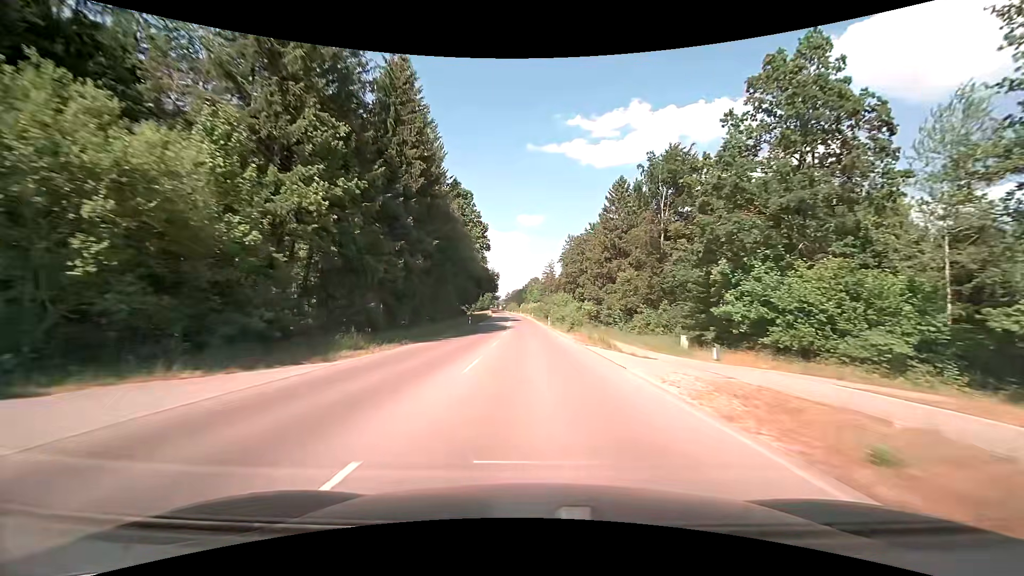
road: tertiary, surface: asphalt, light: Day
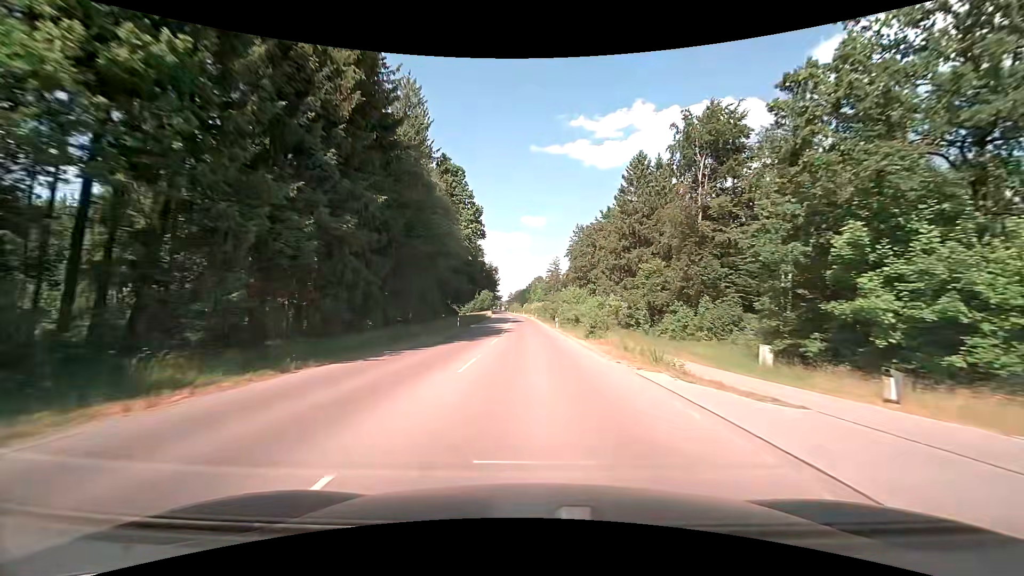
(0.0, +12.4) m; 0°
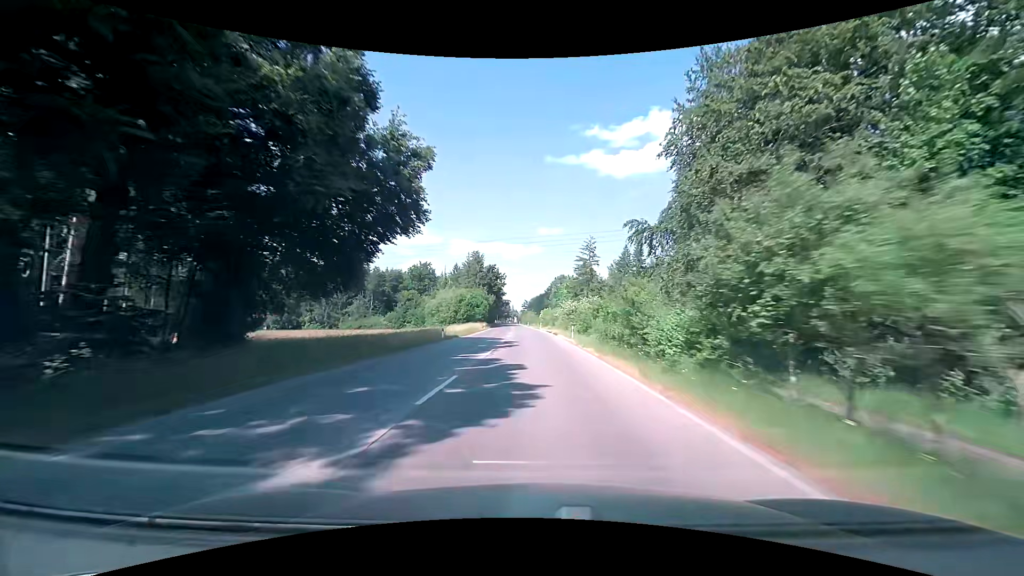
(-1.3, +62.6) m; -2°
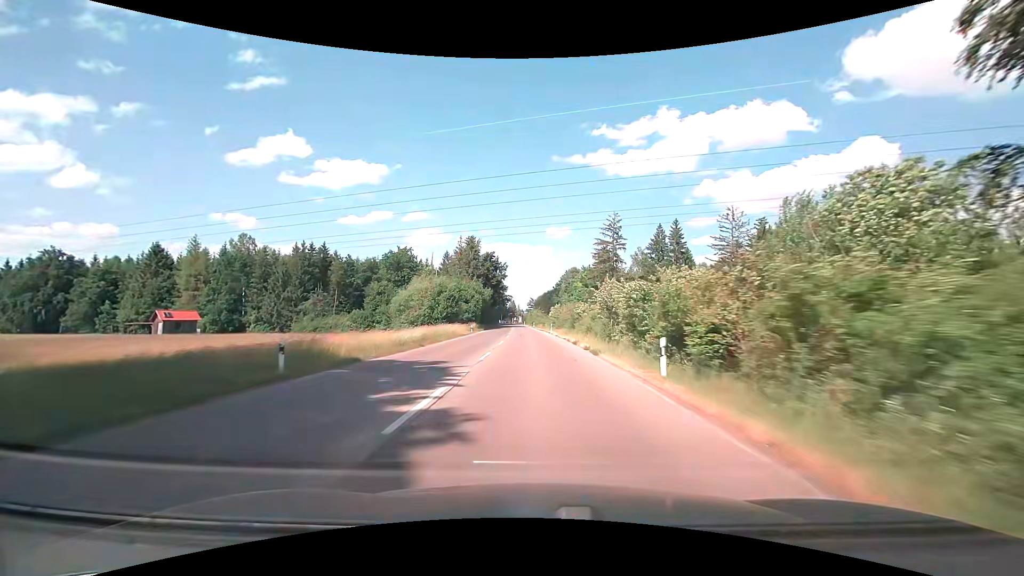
(-0.1, +25.1) m; 0°
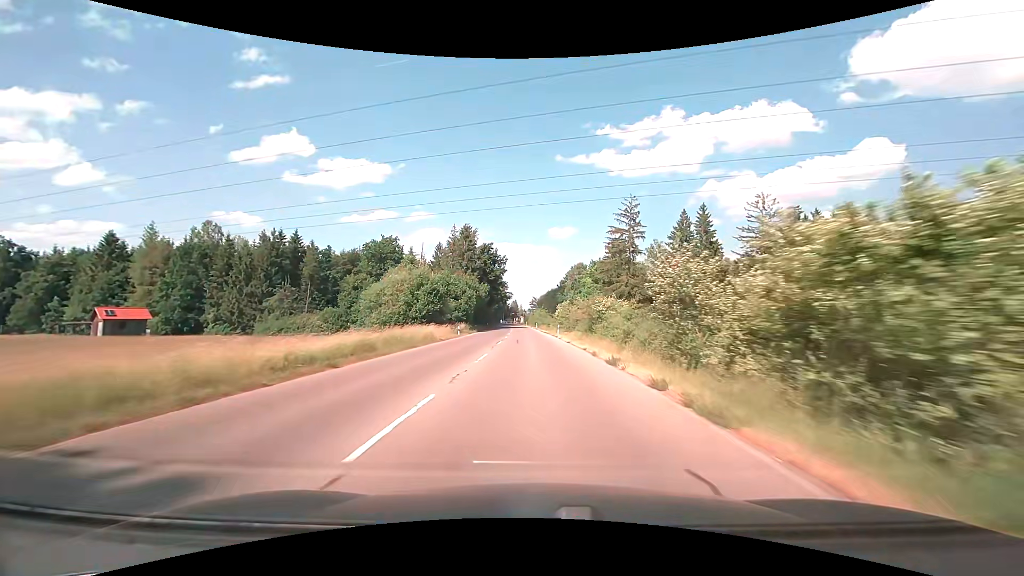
(-0.1, +12.5) m; -1°
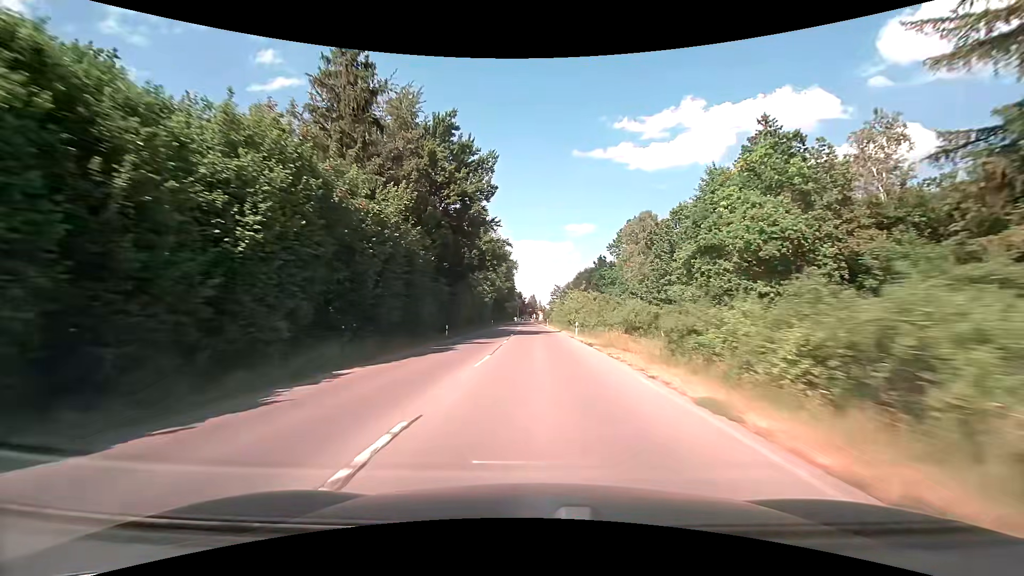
(-1.1, +61.8) m; -2°
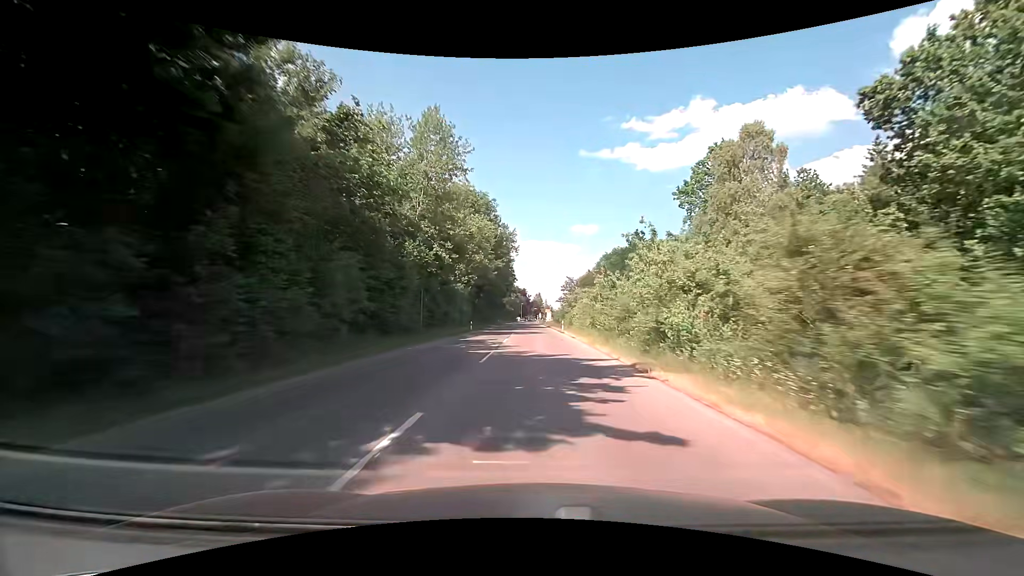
(-0.2, +34.8) m; -1°
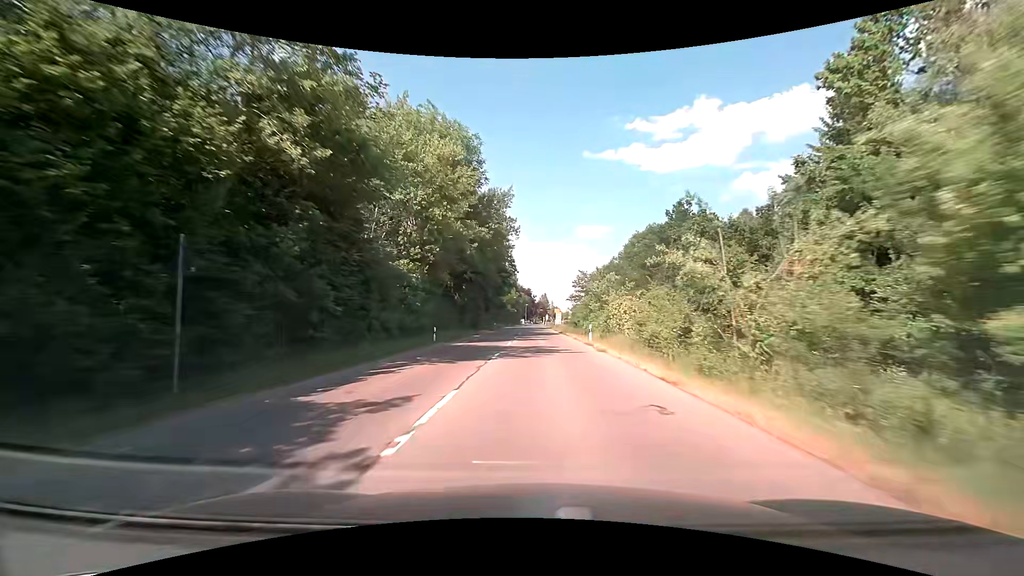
(0.0, +21.7) m; -1°
(0, +10) (0, +20) (0, +30) (0, +40) (0, +50) (0, +60) (0, +70) (0, +80) (0, +90) (0, +100) m
